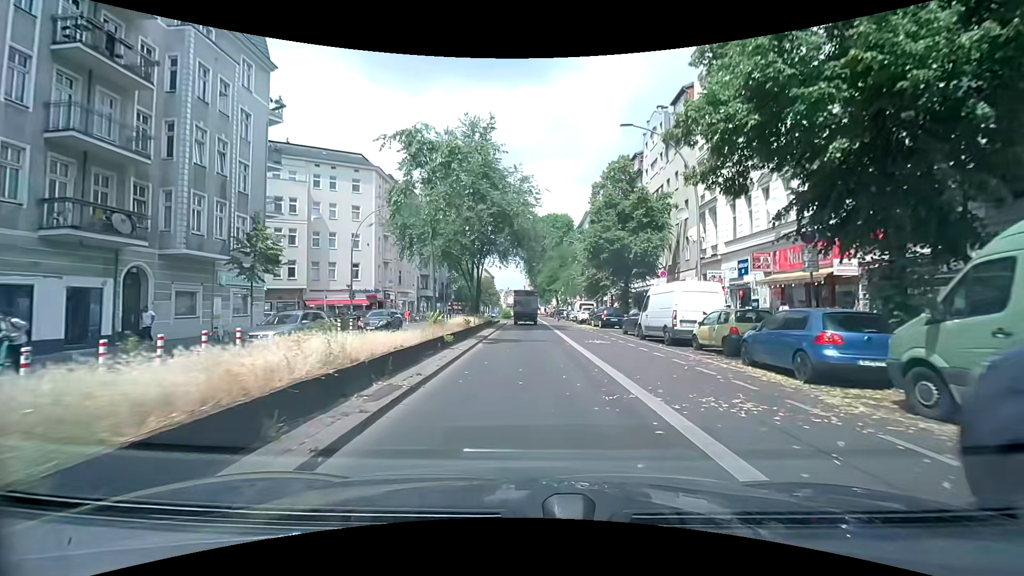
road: secondary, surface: asphalt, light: Day
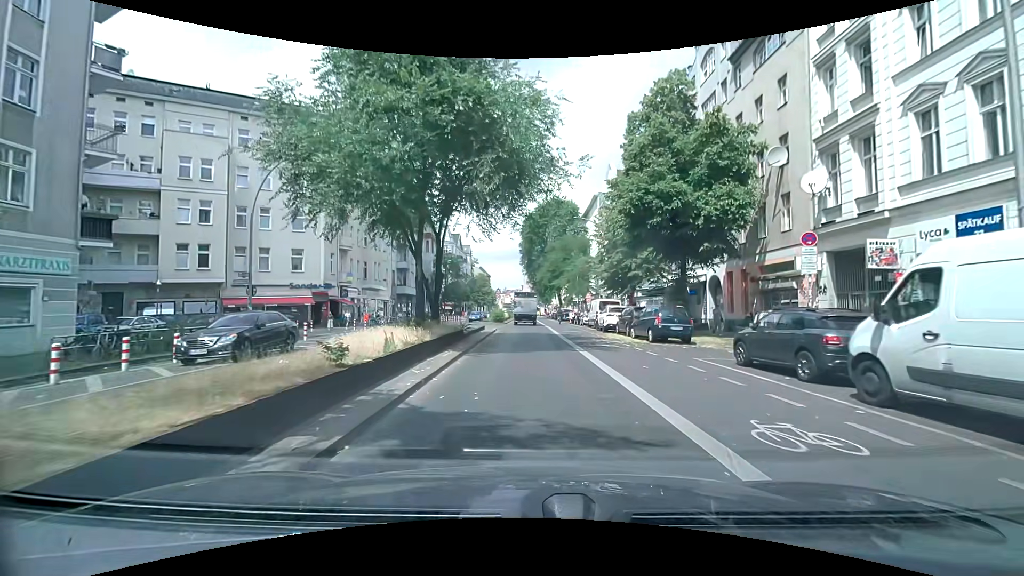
(0.0, +15.3) m; 0°
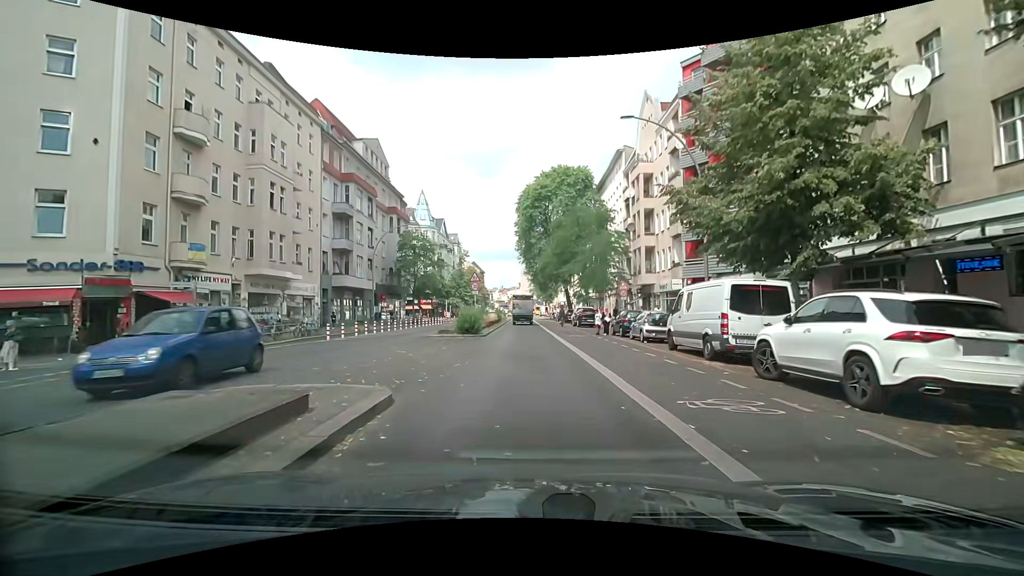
(0.0, +24.2) m; +1°
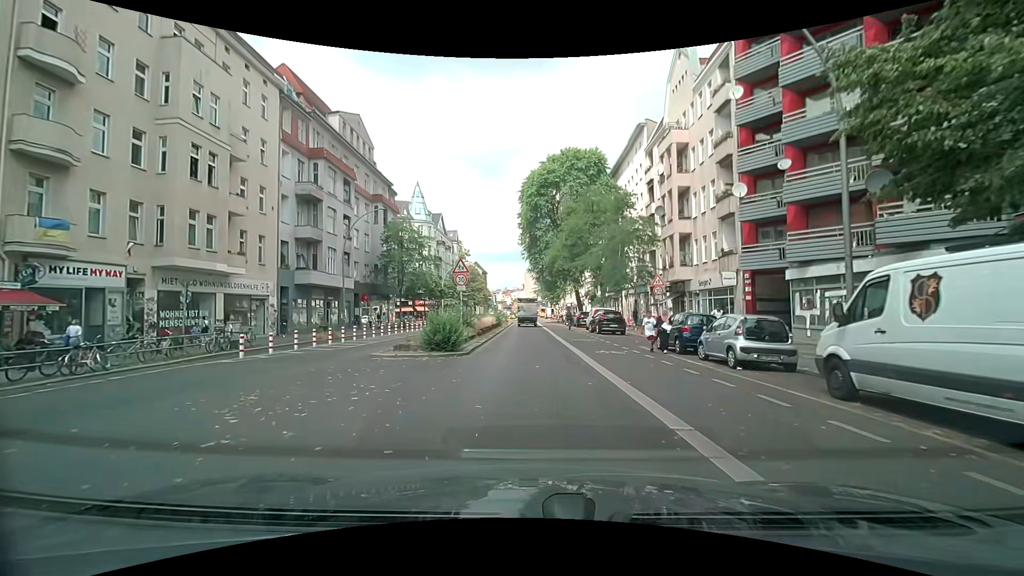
(-0.2, +9.3) m; -1°
